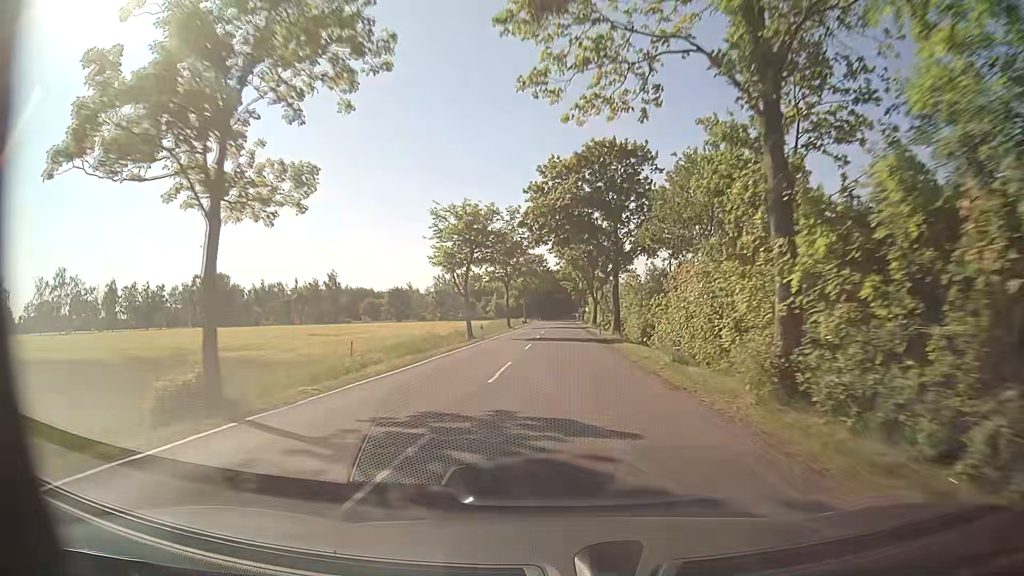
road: secondary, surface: asphalt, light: Day
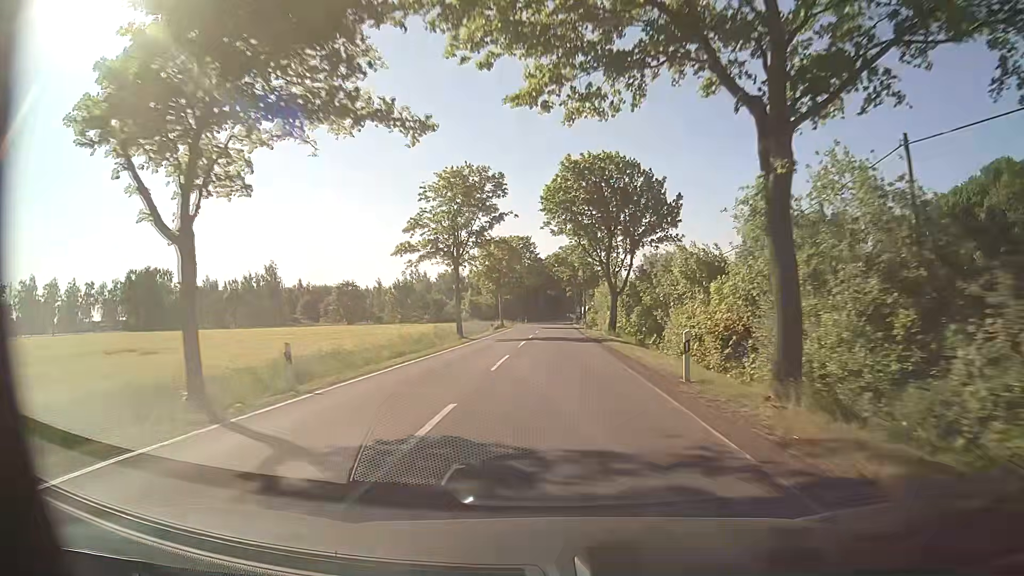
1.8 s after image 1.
(+0.4, +33.8) m; +1°
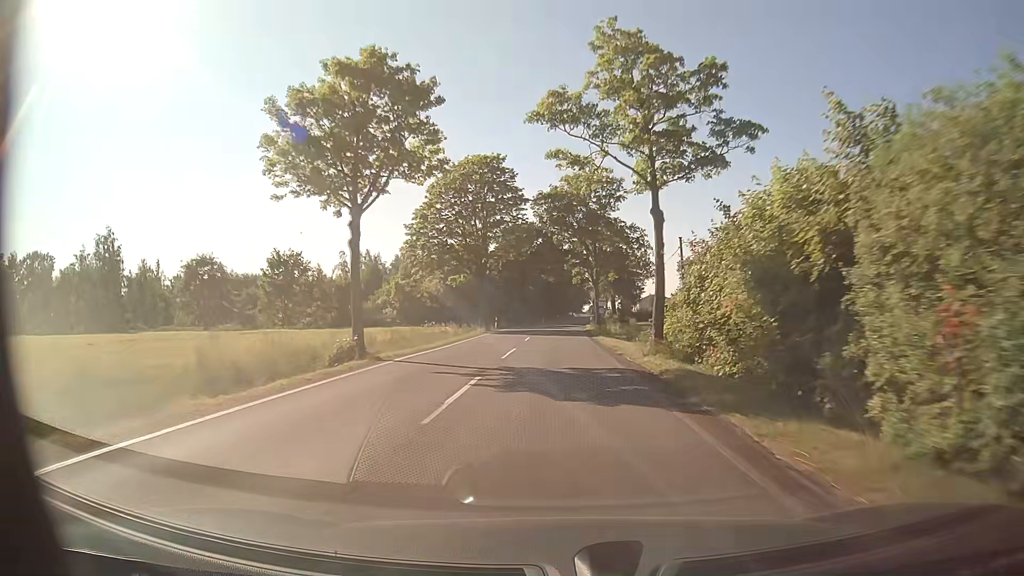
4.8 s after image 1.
(-0.4, +56.3) m; 0°
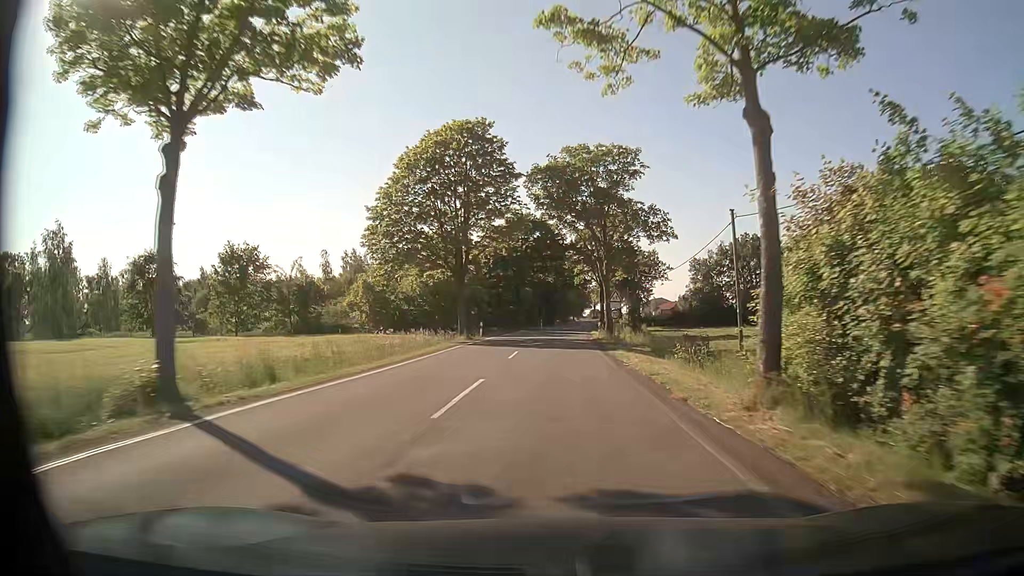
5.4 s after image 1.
(0.0, +11.3) m; 0°
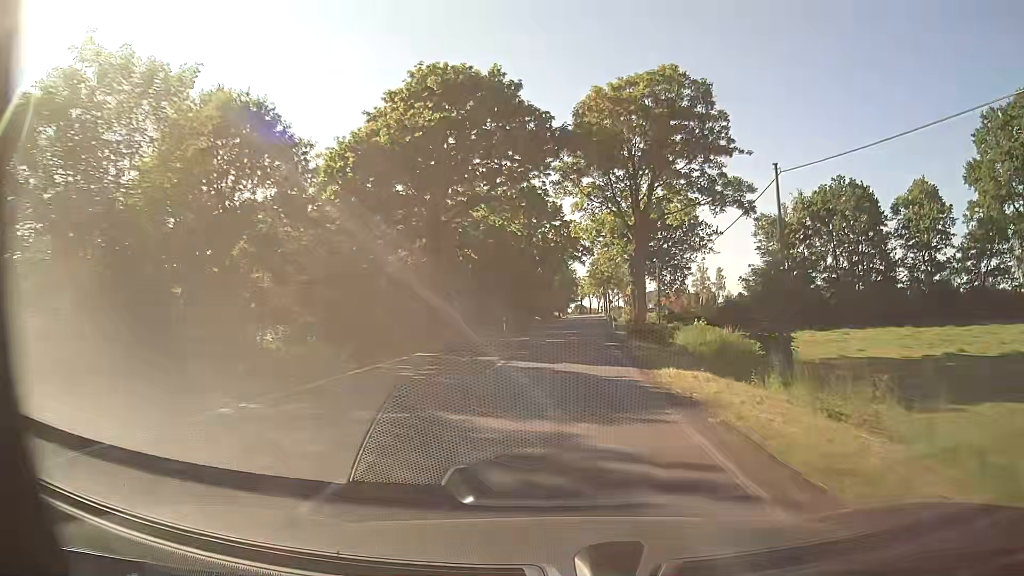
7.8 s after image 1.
(+0.5, +45.1) m; +2°
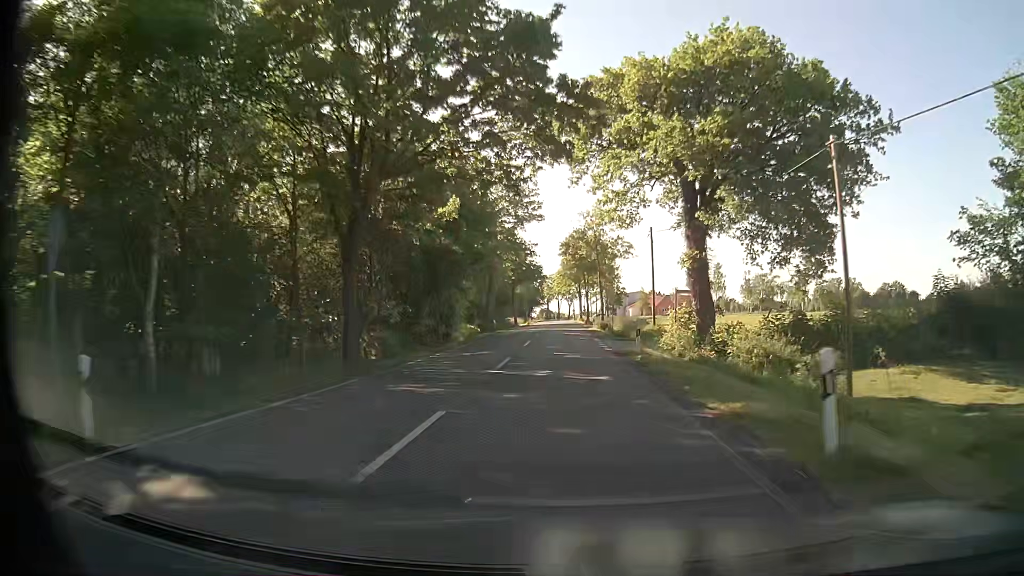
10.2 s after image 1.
(+1.1, +45.0) m; +3°
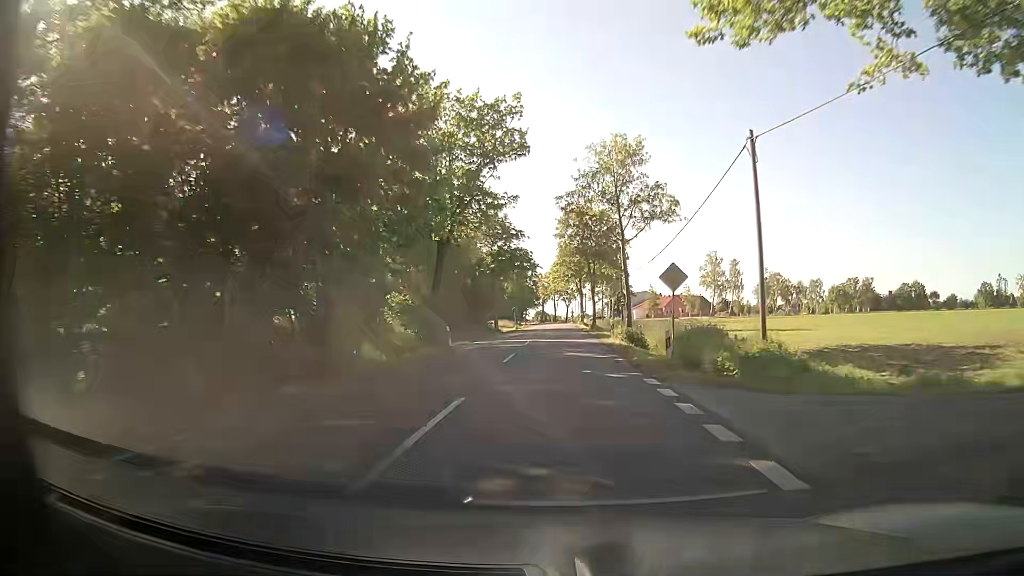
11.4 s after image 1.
(+0.2, +22.5) m; 0°
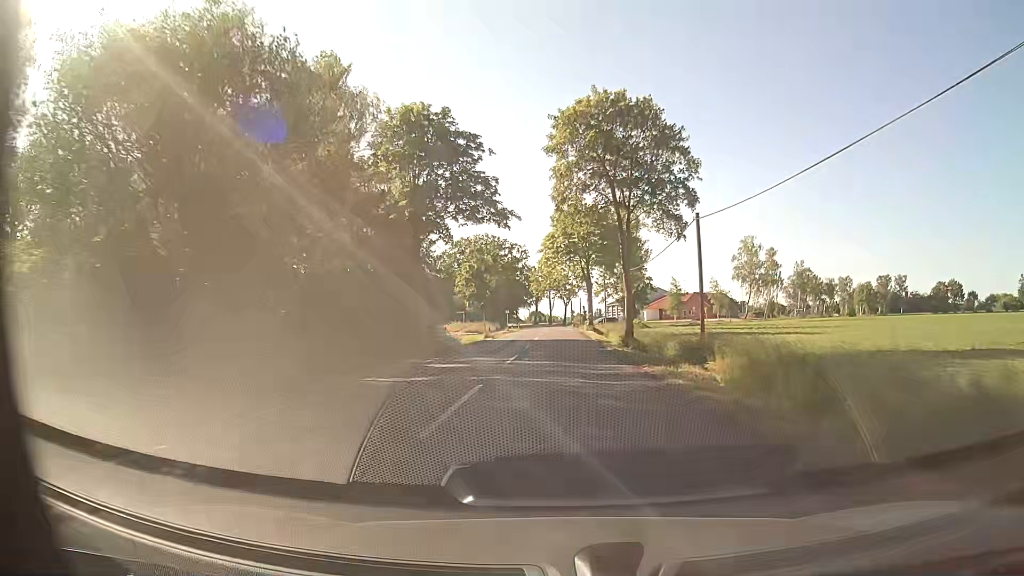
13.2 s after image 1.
(+0.3, +33.7) m; +1°
(0, +10) (0, +20) (0, +30) (0, +40) (0, +50) (0, +60) (0, +70) (0, +80) (0, +90) (-1, +100) m
